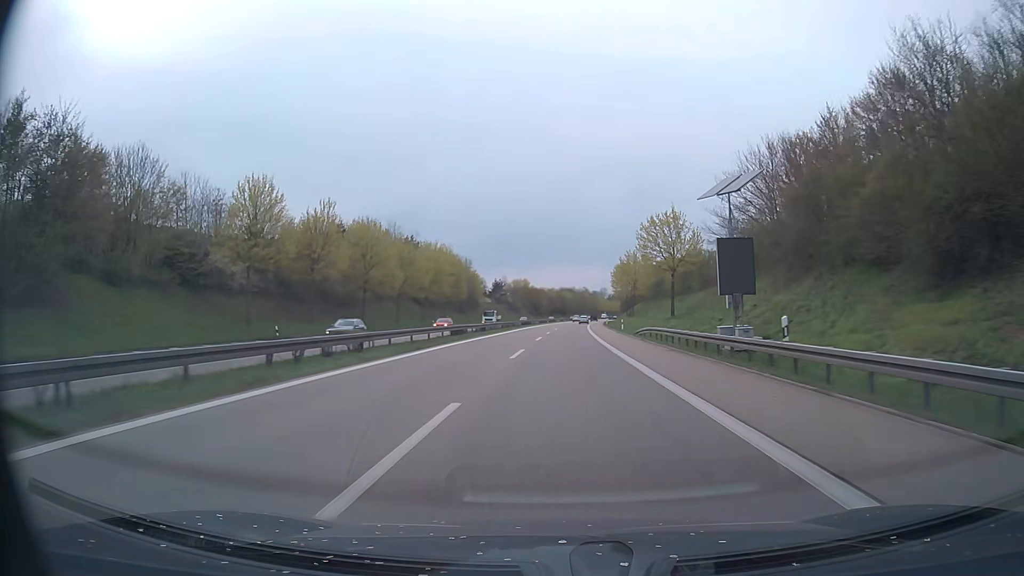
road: trunk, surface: asphalt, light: Day
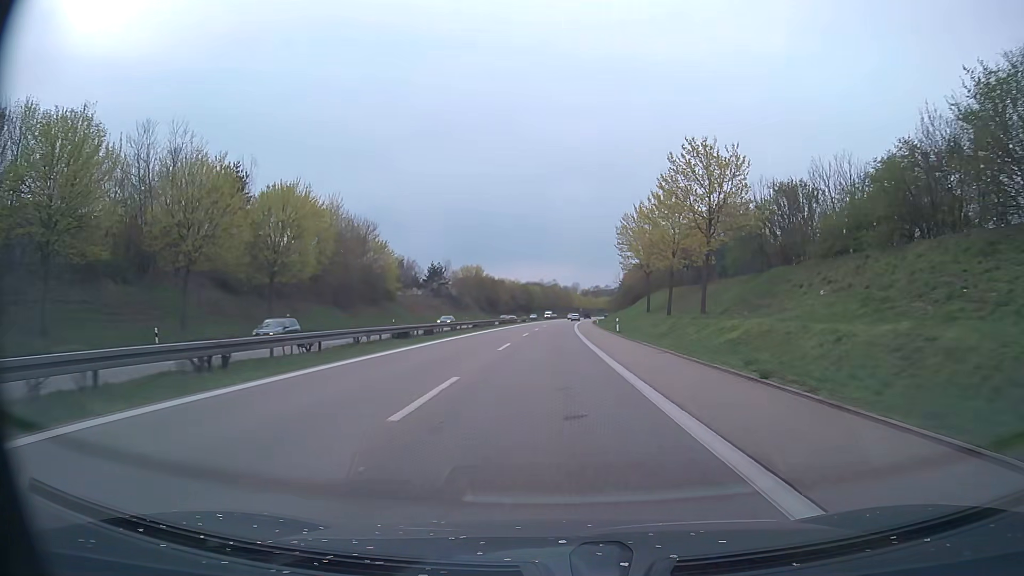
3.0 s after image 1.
(+1.7, +63.4) m; +3°
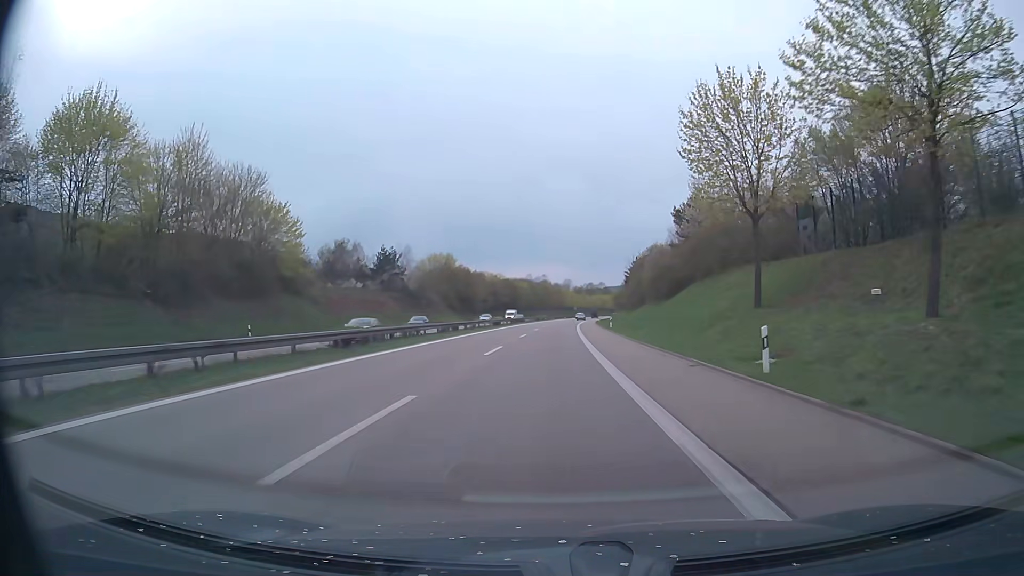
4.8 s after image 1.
(+0.4, +37.8) m; +1°
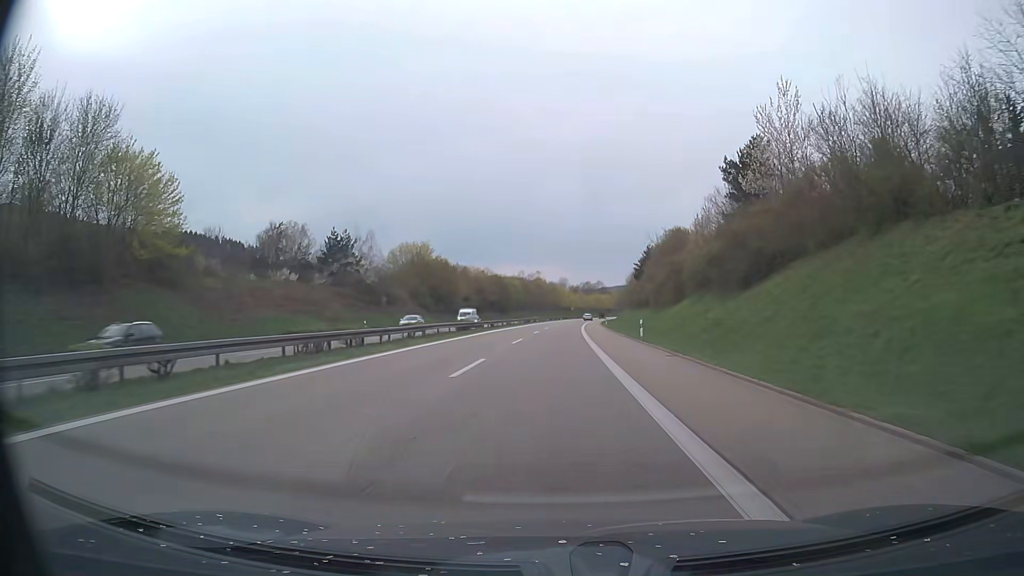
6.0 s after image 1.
(0.0, +25.1) m; 0°
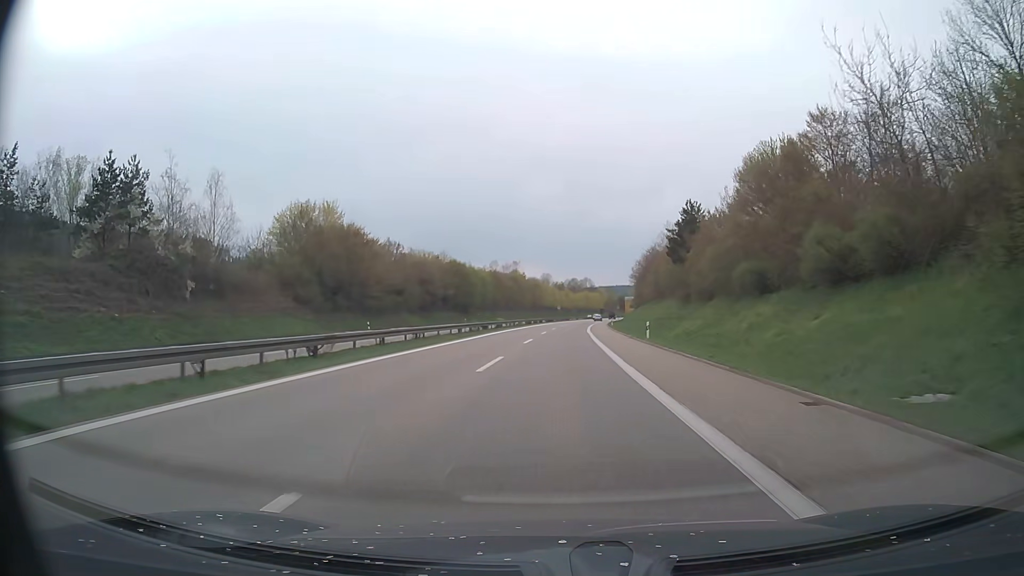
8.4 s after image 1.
(+0.6, +50.1) m; +2°
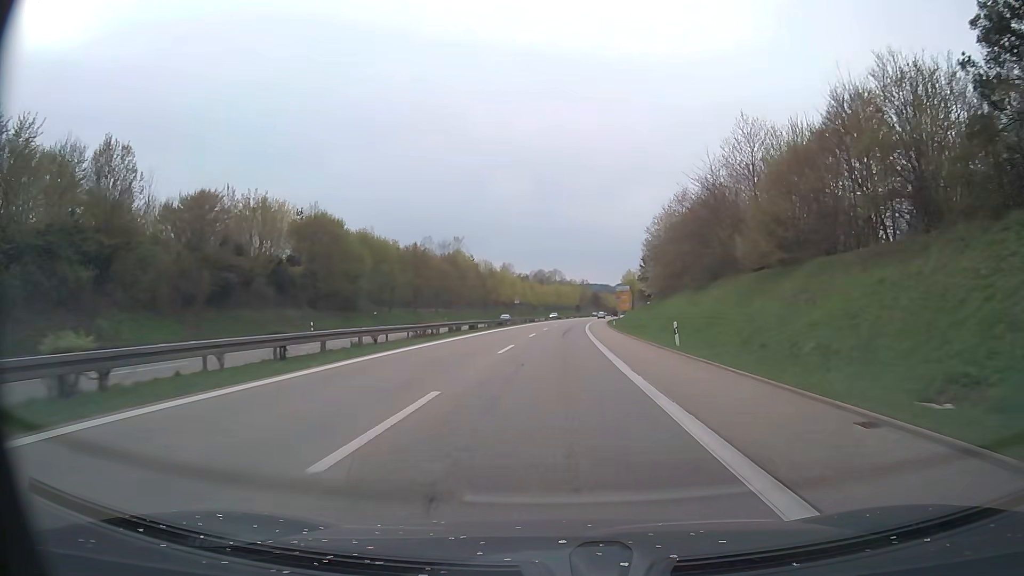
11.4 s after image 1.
(+1.6, +62.5) m; +3°
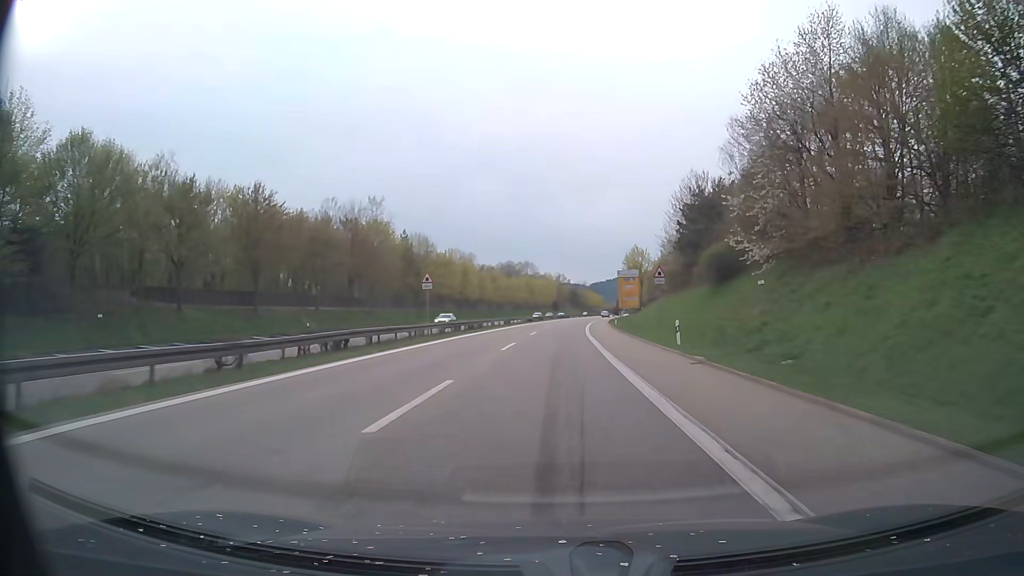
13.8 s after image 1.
(+0.8, +50.0) m; +2°
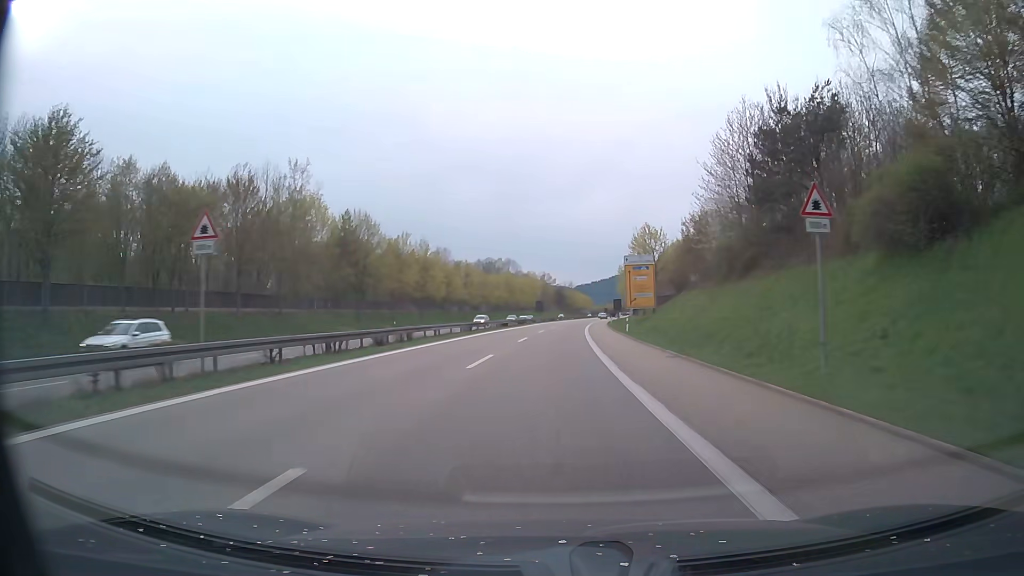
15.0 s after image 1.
(+0.2, +25.0) m; +1°
(0, +10) (0, +20) (0, +30) (+1, +40) (+1, +50) (+1, +60) (+2, +70) (+3, +80) (+3, +90) (+4, +100) m
